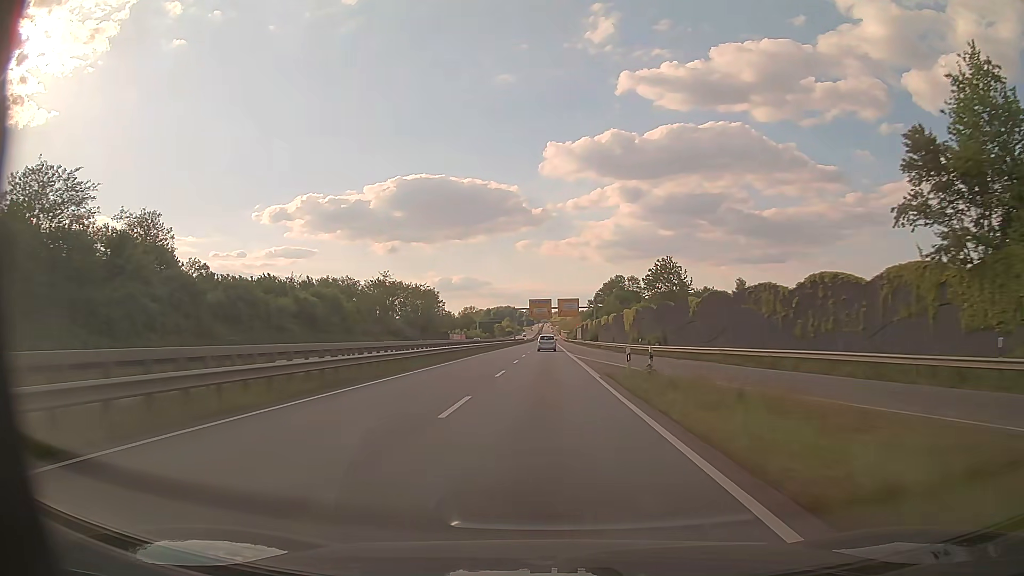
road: trunk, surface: asphalt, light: Day
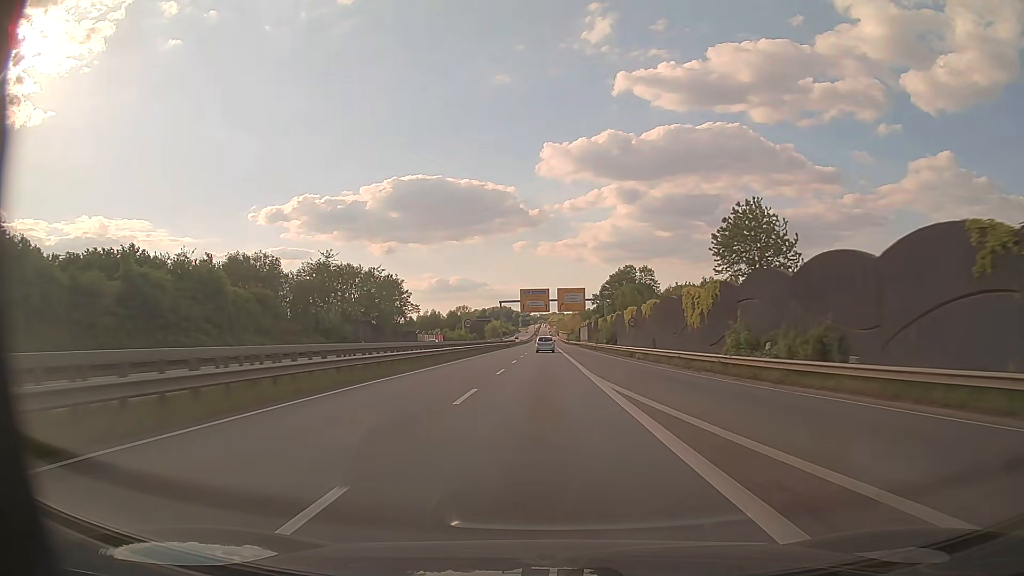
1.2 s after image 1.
(0.0, +32.9) m; 0°
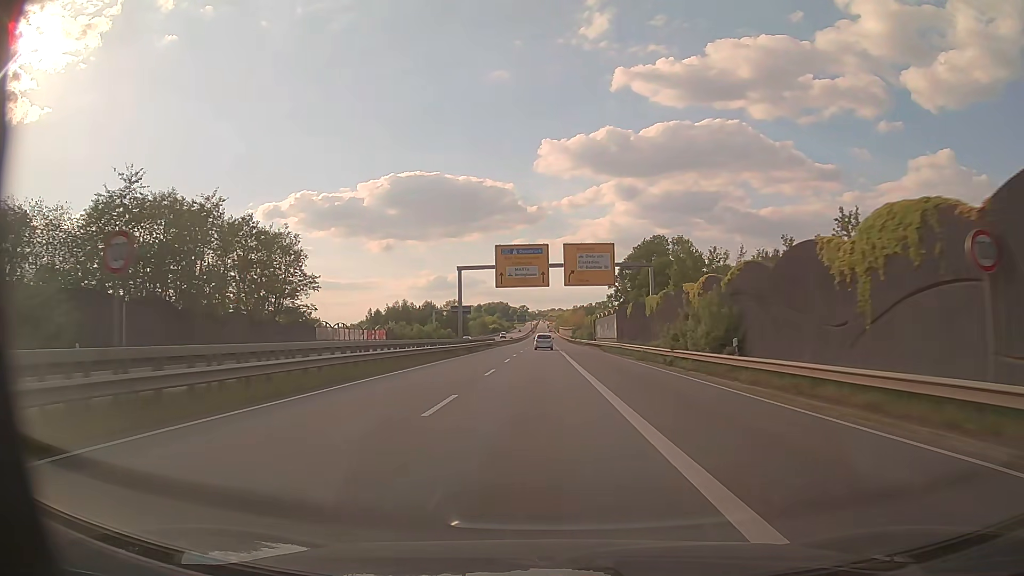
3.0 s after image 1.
(+0.1, +49.5) m; 0°
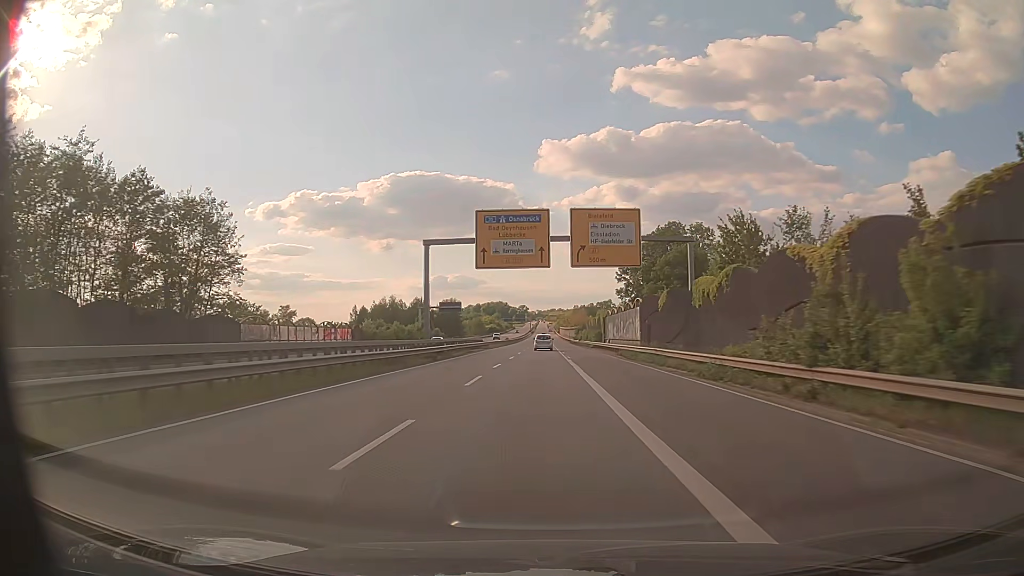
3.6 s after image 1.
(0.0, +16.5) m; 0°
